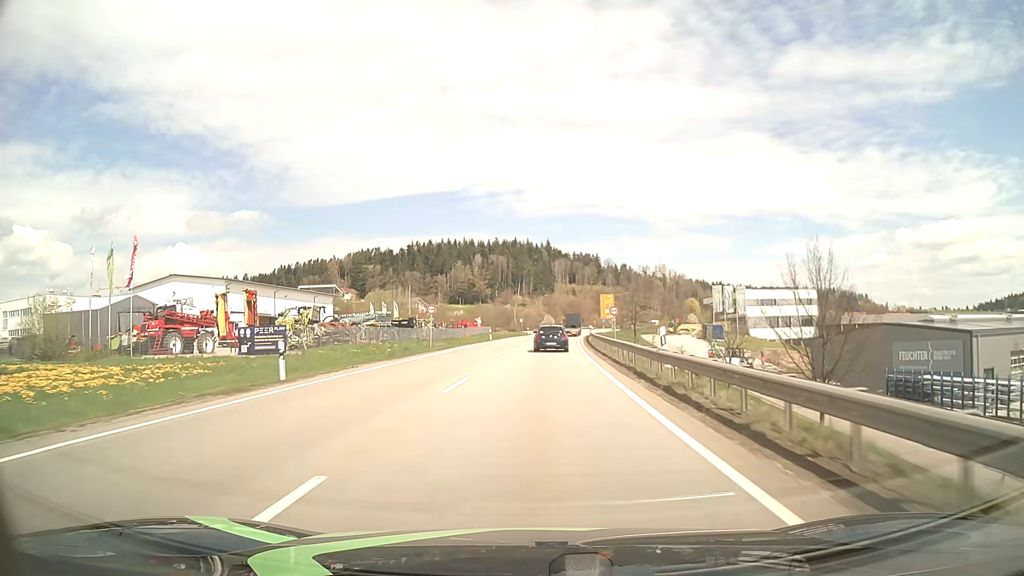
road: primary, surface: asphalt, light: Day
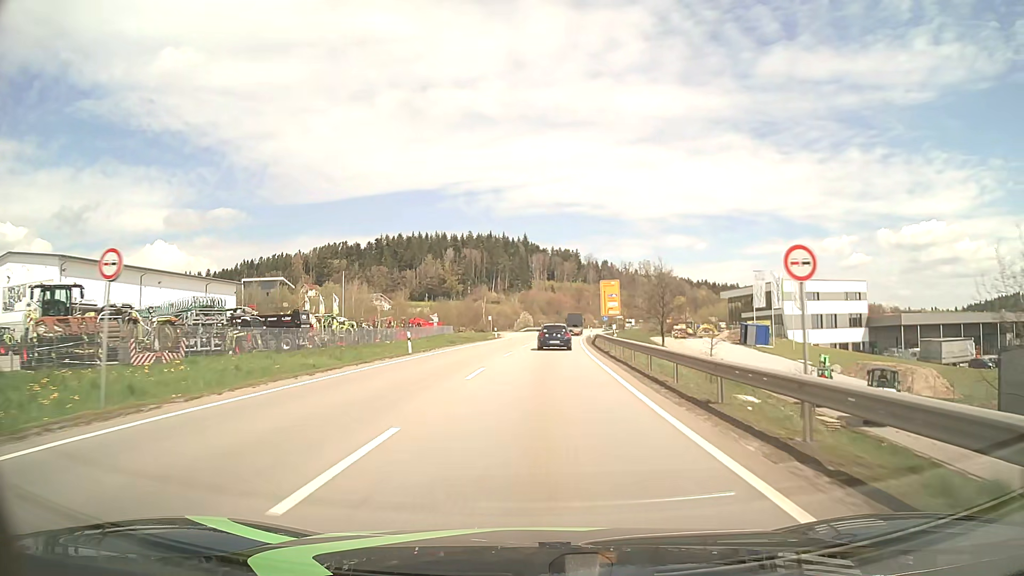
(+0.5, +33.2) m; +2°
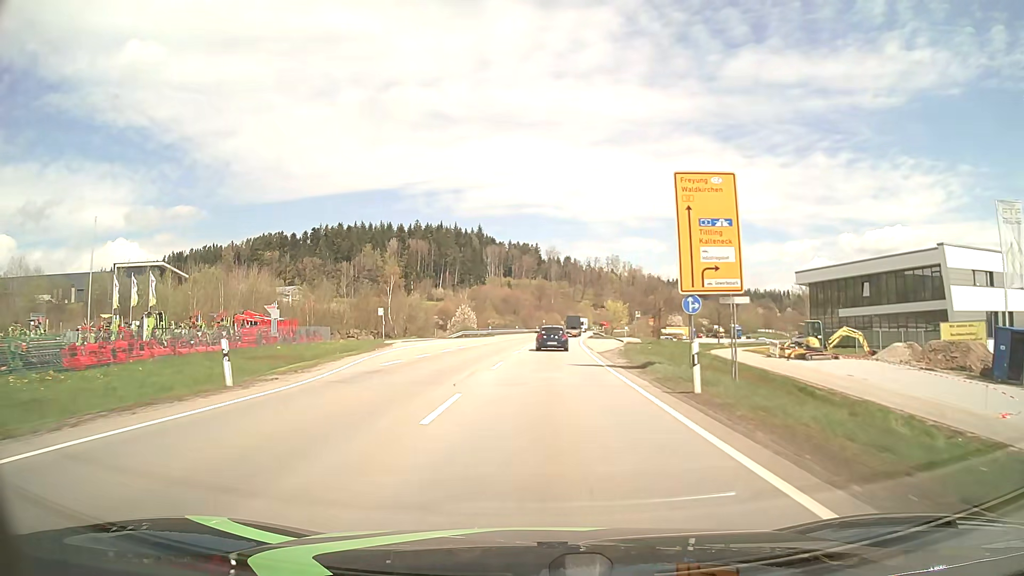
(+1.7, +55.7) m; +4°
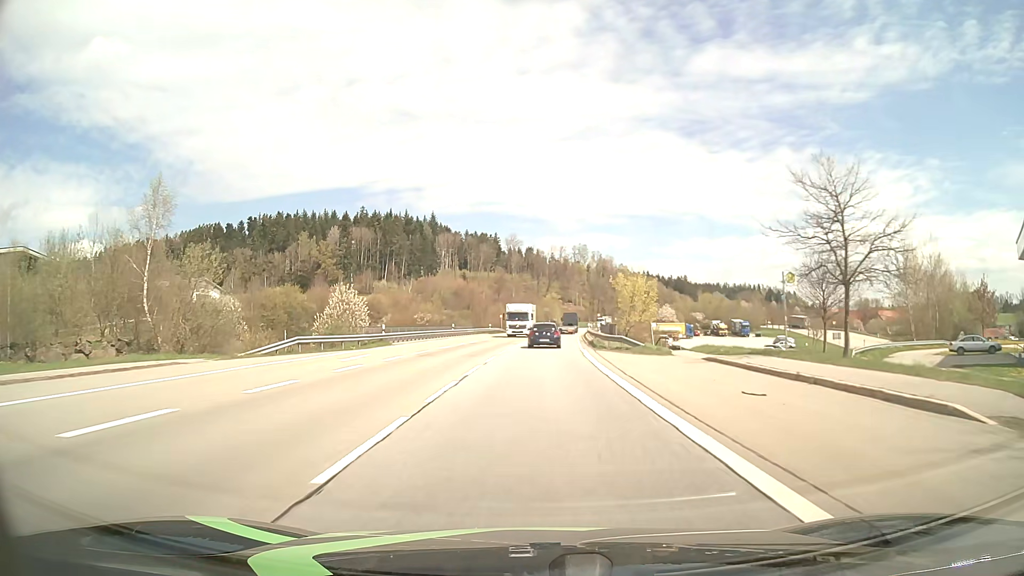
(+1.2, +45.6) m; +3°
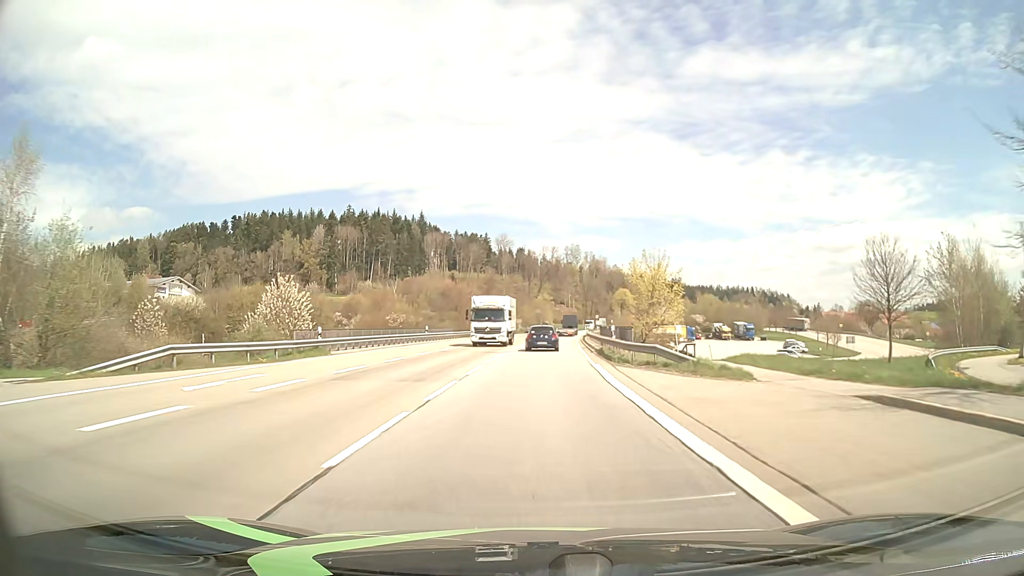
(+0.1, +11.4) m; +1°
